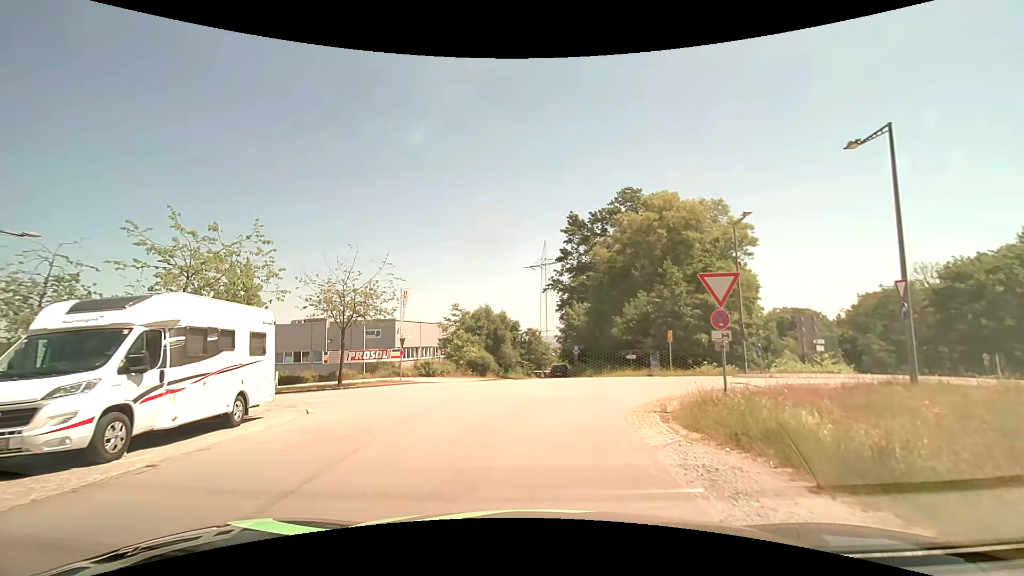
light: Day
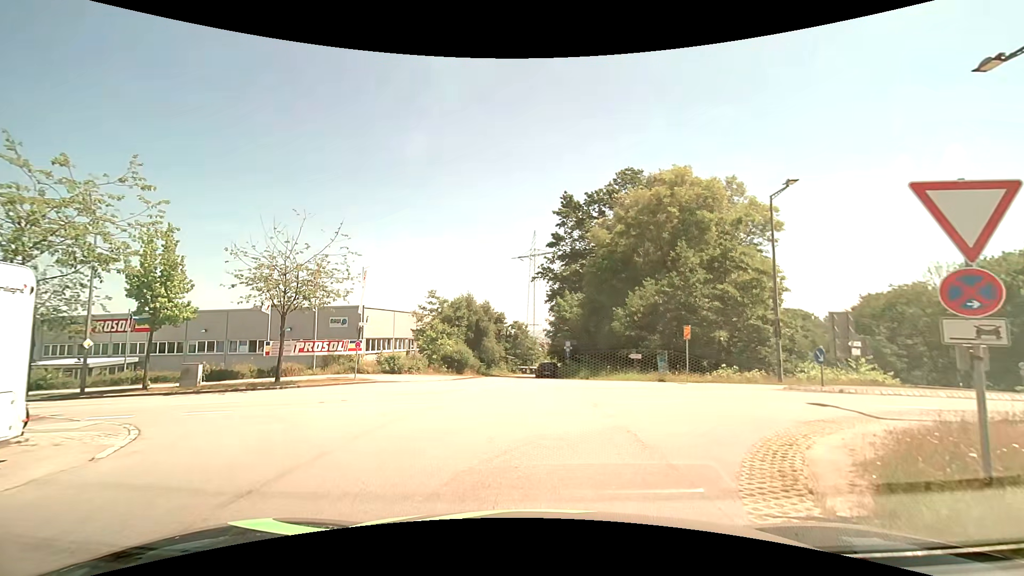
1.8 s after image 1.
(+0.1, +6.1) m; +2°
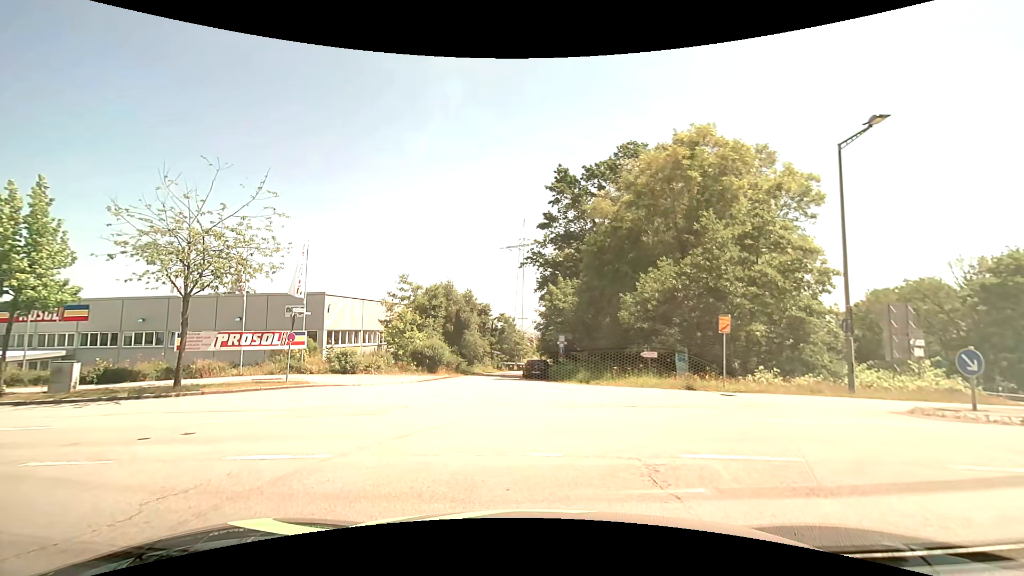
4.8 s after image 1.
(+0.1, +6.4) m; 0°
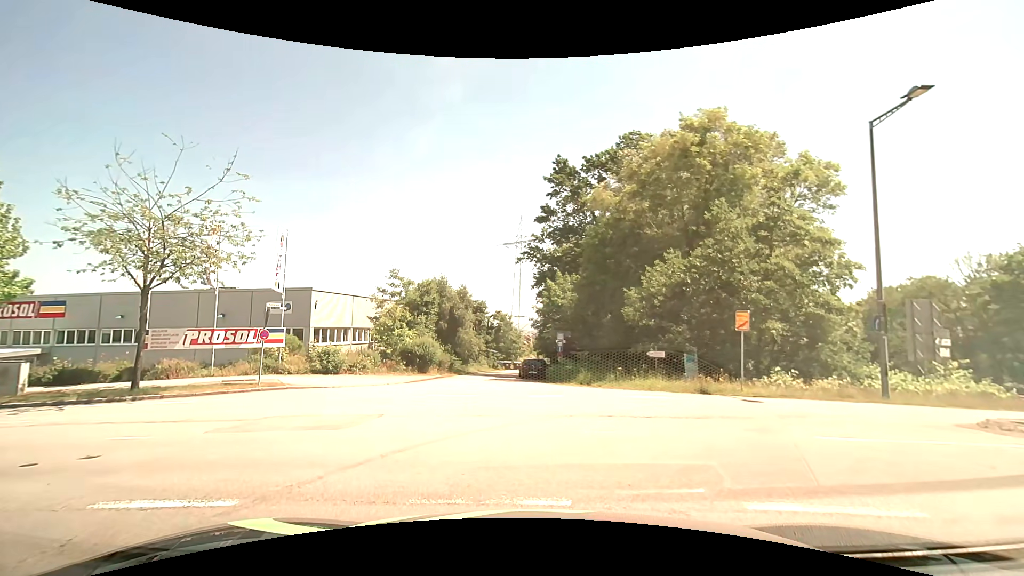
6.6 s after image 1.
(0.0, +1.9) m; 0°
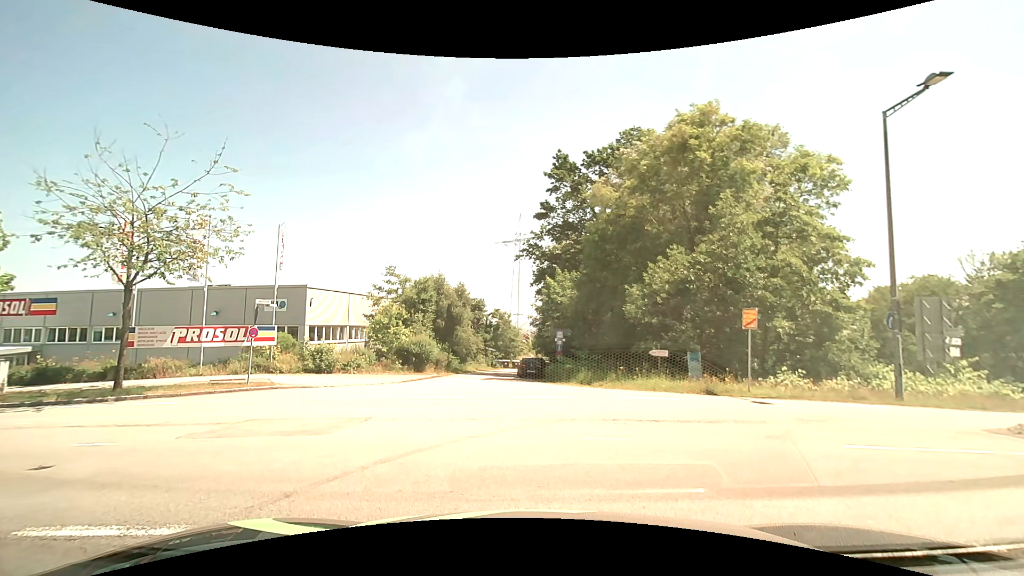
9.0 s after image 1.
(0.0, +0.7) m; 0°
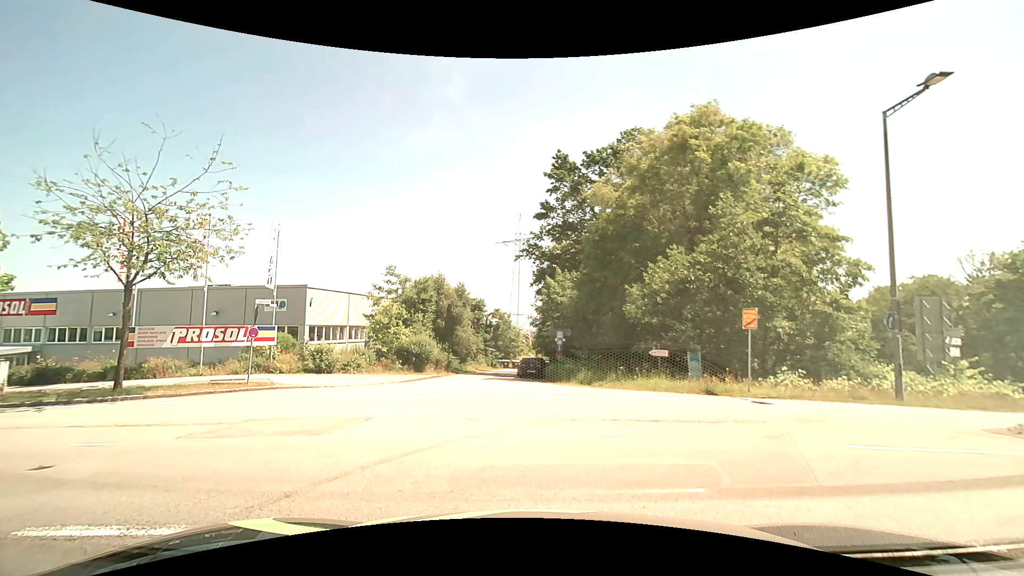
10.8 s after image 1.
(0.0, 0.0) m; 0°
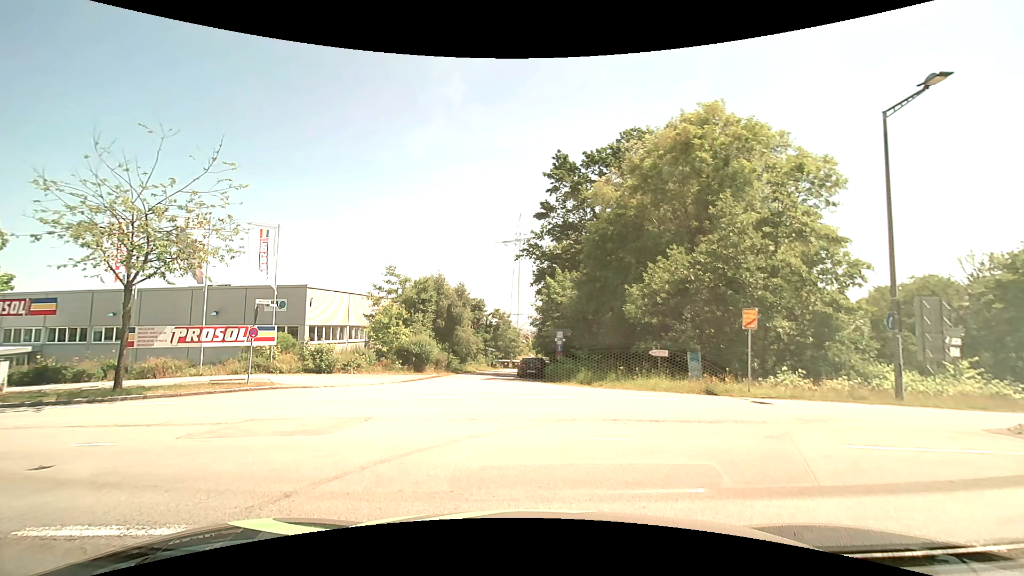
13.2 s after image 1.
(0.0, 0.0) m; 0°
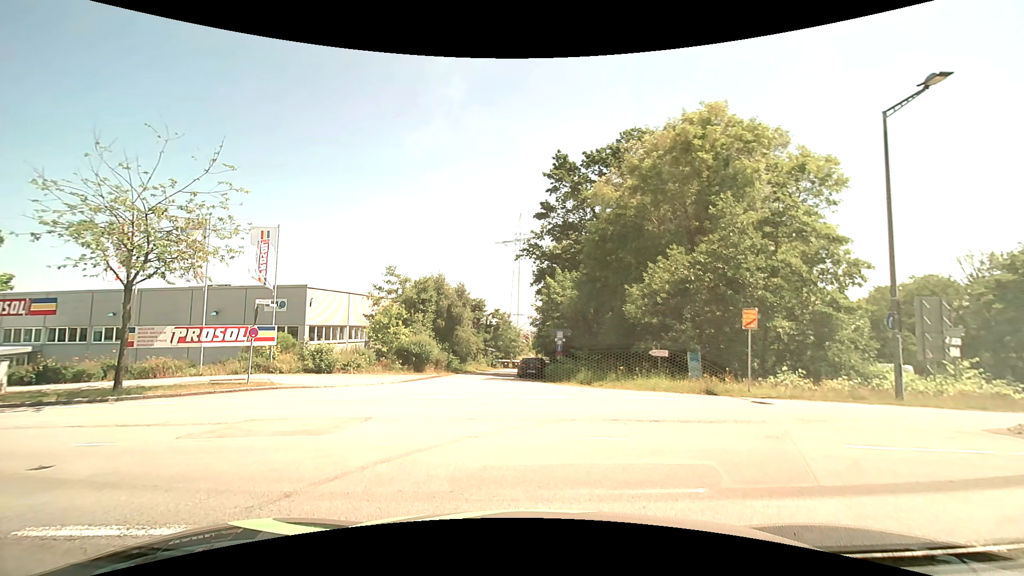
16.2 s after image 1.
(0.0, 0.0) m; 0°
